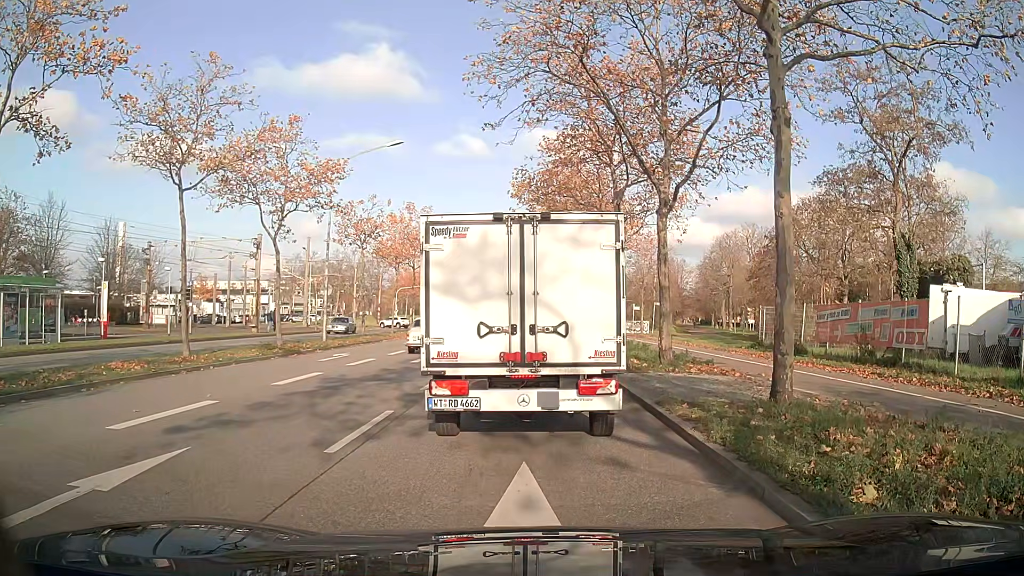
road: primary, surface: asphalt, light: Day
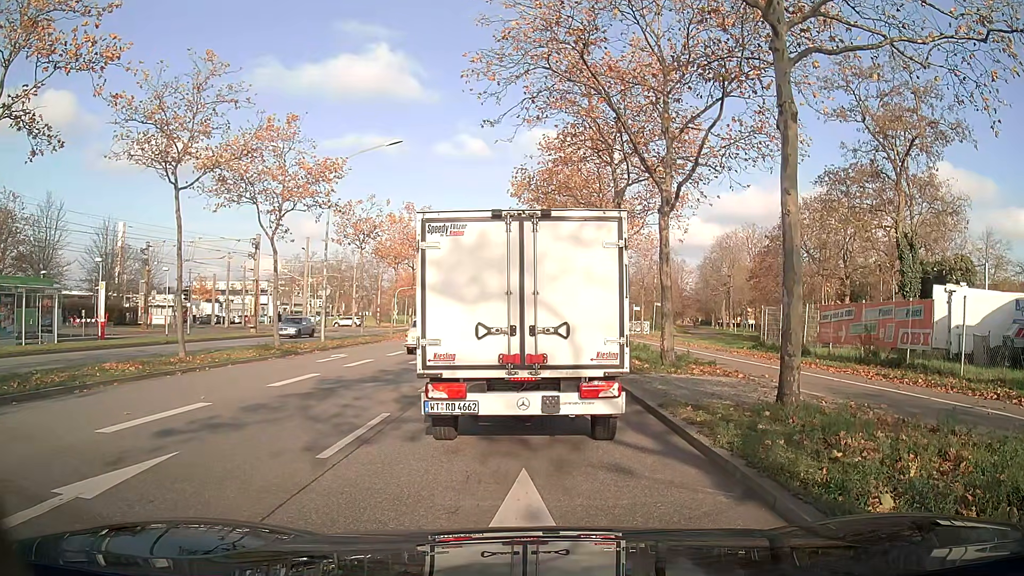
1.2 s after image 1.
(0.0, +0.3) m; 0°
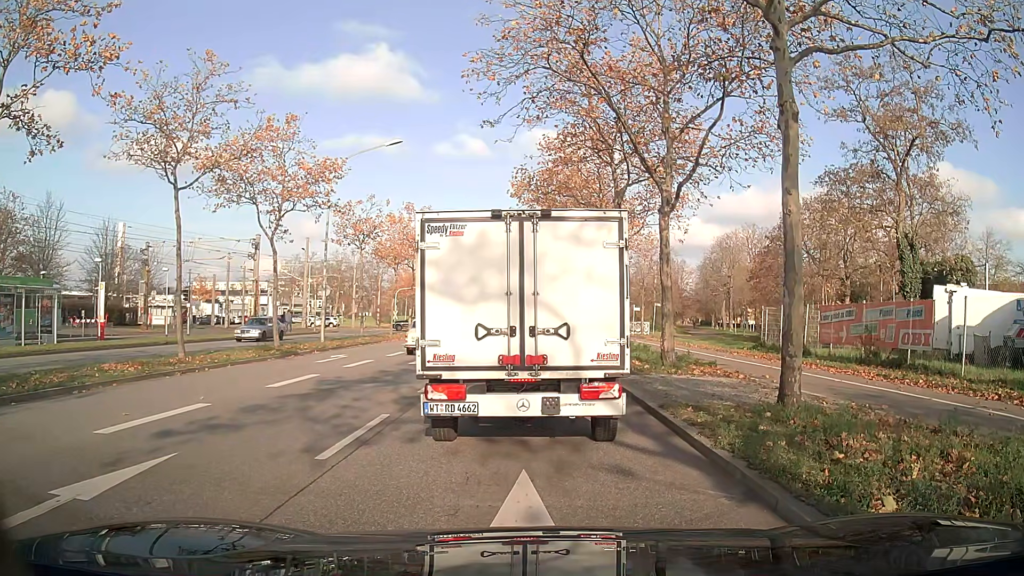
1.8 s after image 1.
(0.0, +0.1) m; 0°
(0, +10) (0, +20) (0, +30) (+1, +40) (+1, +50) (+1, +60) (+1, +70) (+1, +80) (+1, +90) (+1, +100) m
